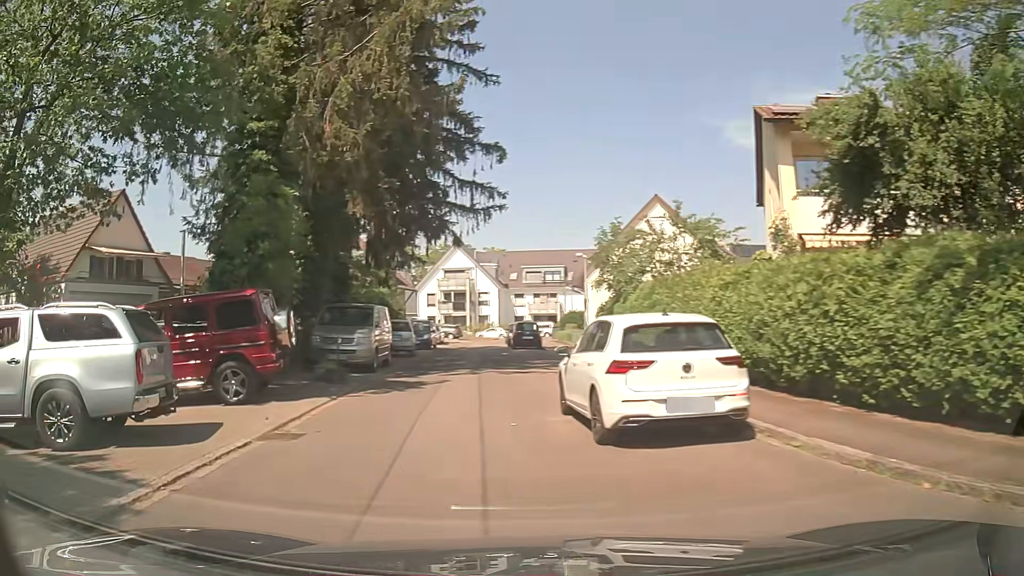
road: residential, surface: asphalt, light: Day
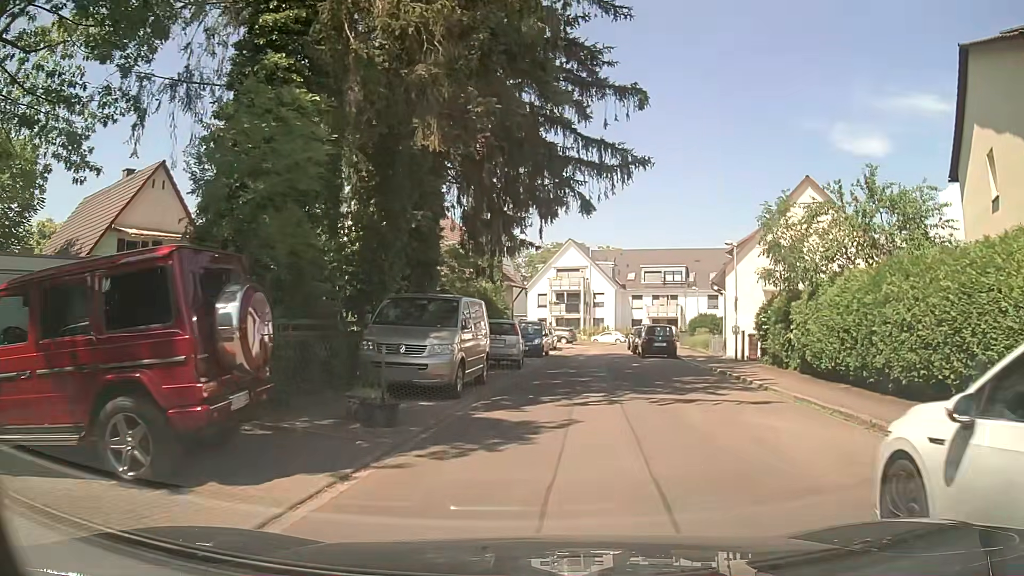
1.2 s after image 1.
(-0.8, +6.7) m; -9°
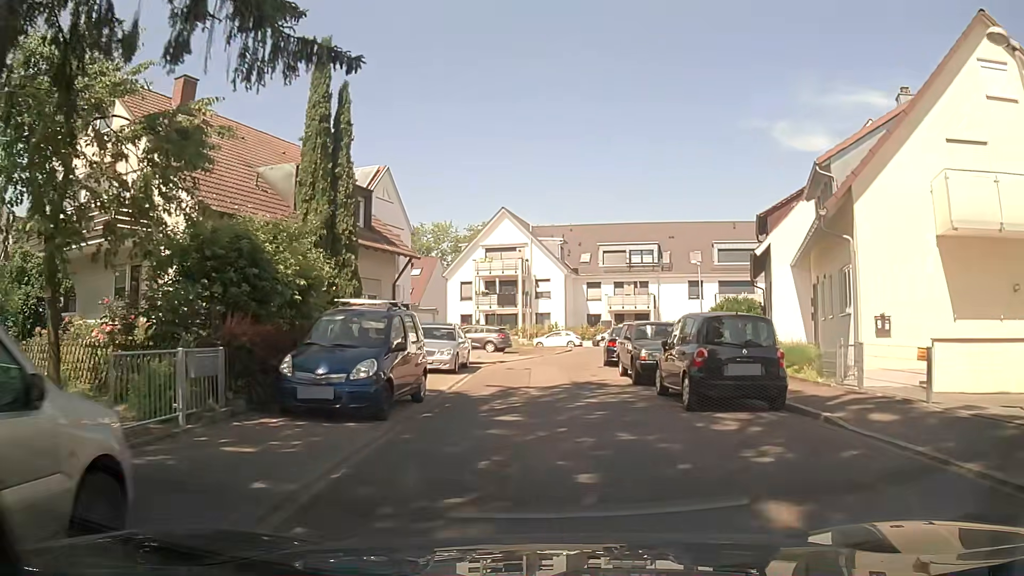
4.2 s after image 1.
(+1.7, +21.0) m; +7°
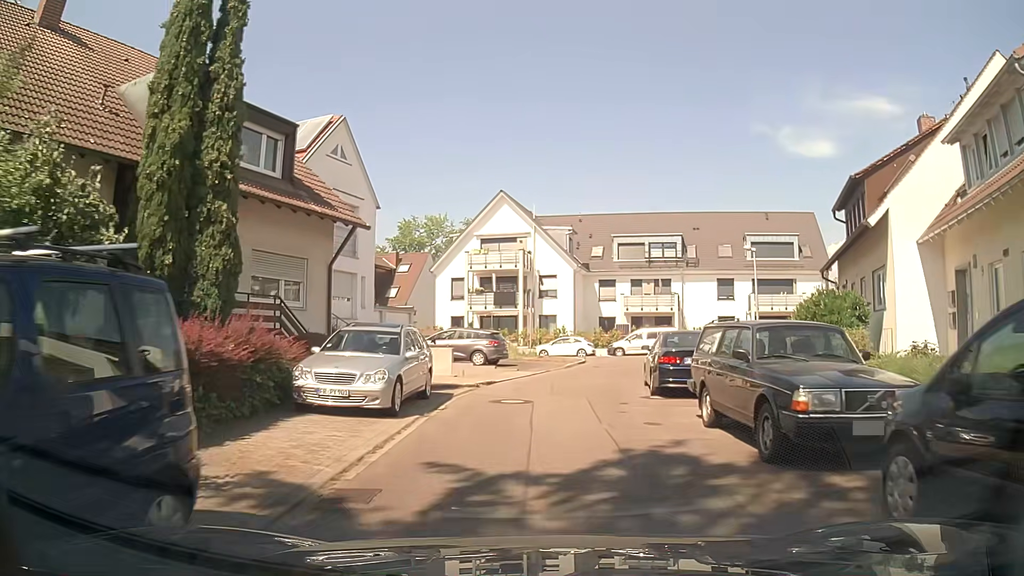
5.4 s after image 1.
(-0.2, +9.0) m; -2°
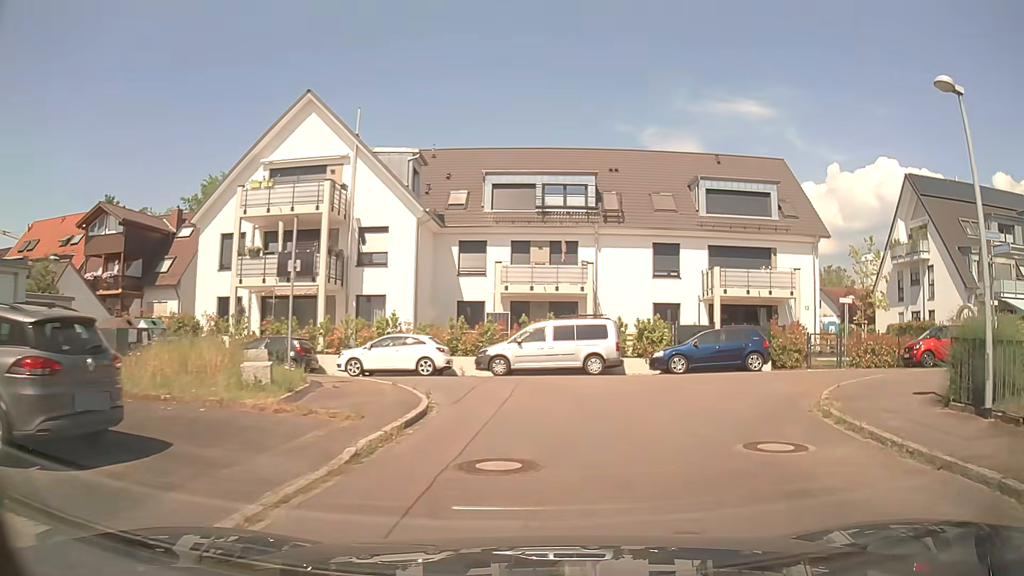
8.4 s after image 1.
(+1.3, +20.6) m; +12°
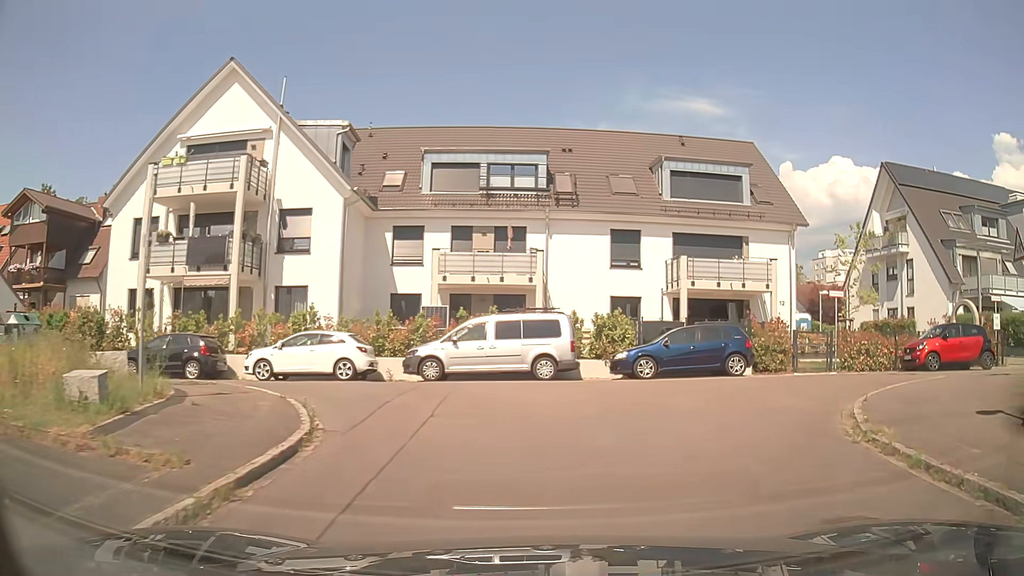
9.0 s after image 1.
(+0.2, +3.5) m; +6°
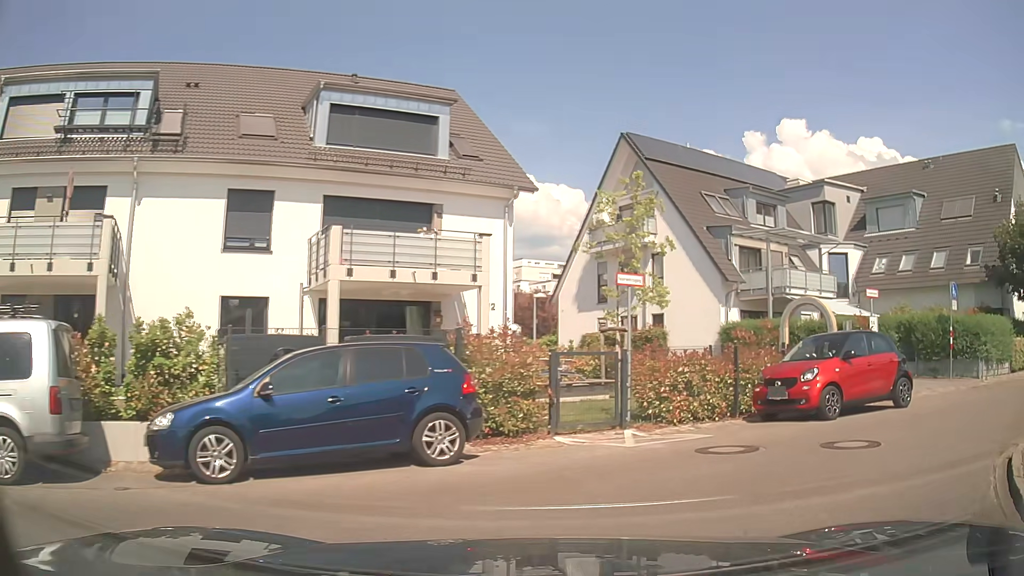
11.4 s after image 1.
(+1.9, +10.8) m; +27°
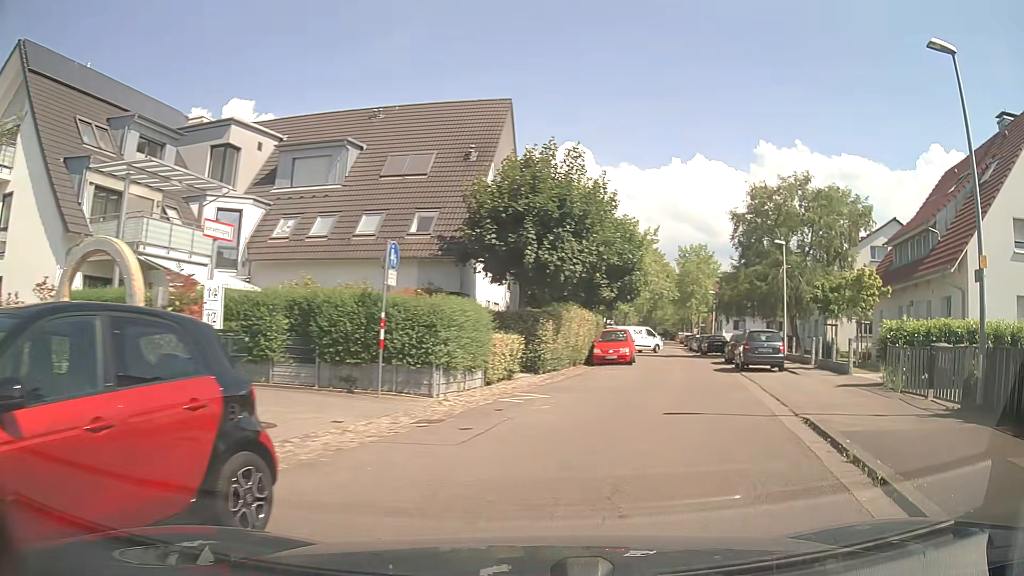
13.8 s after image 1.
(+4.0, +8.4) m; +51°
(+2, +10) (+4, +20) (+6, +29) (+8, +39) (+9, +49) (+11, +59) (+13, +69) (+15, +78) (+17, +88) (+19, +98) m
